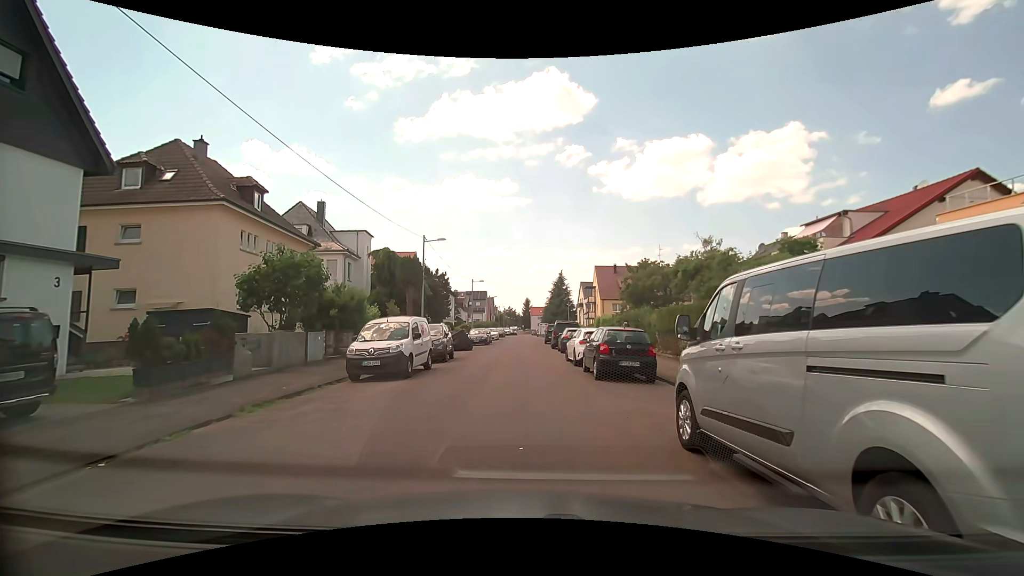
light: Day
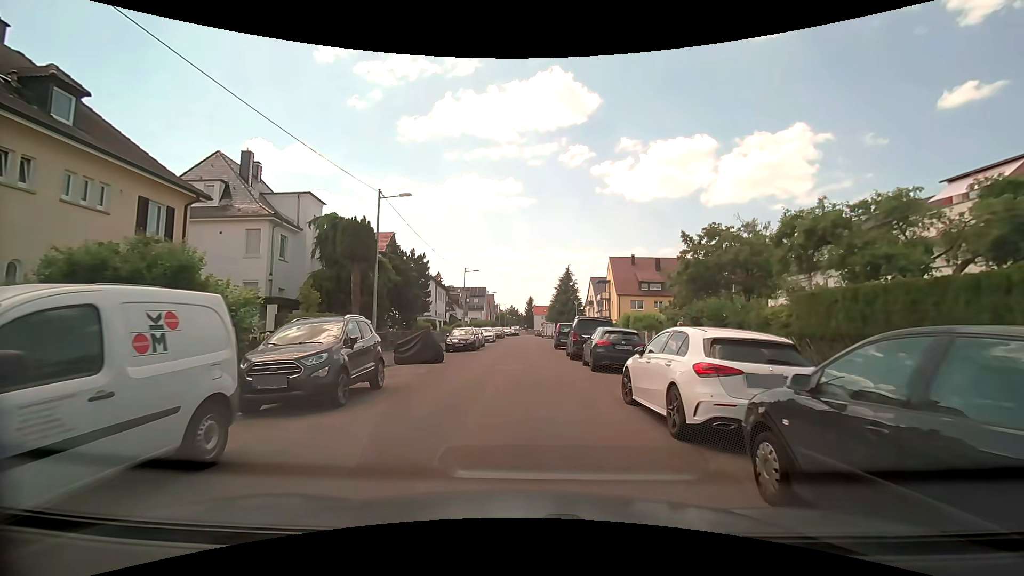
(+0.2, +12.2) m; +1°
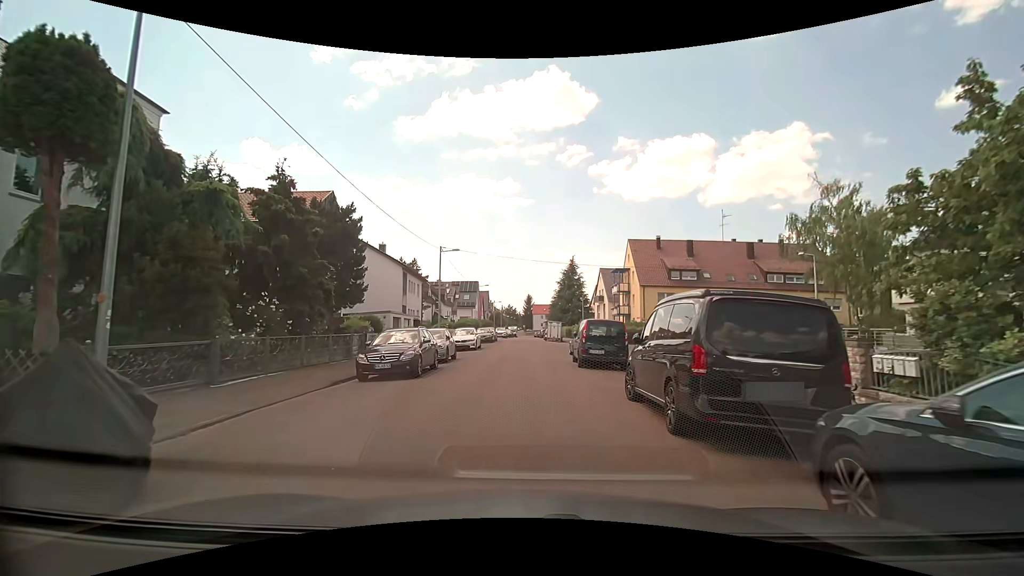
(-0.2, +15.4) m; 0°
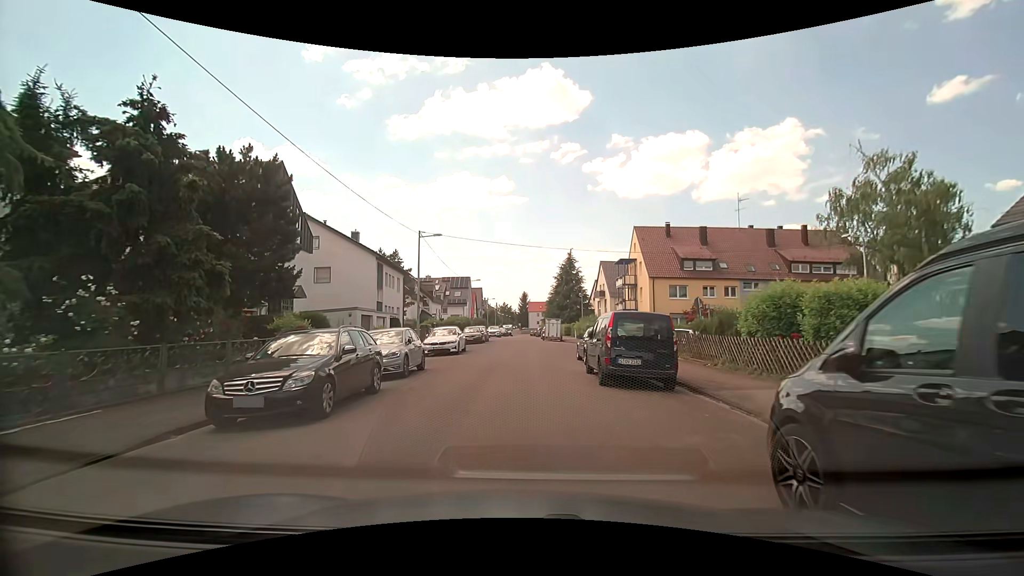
(-0.1, +6.3) m; 0°
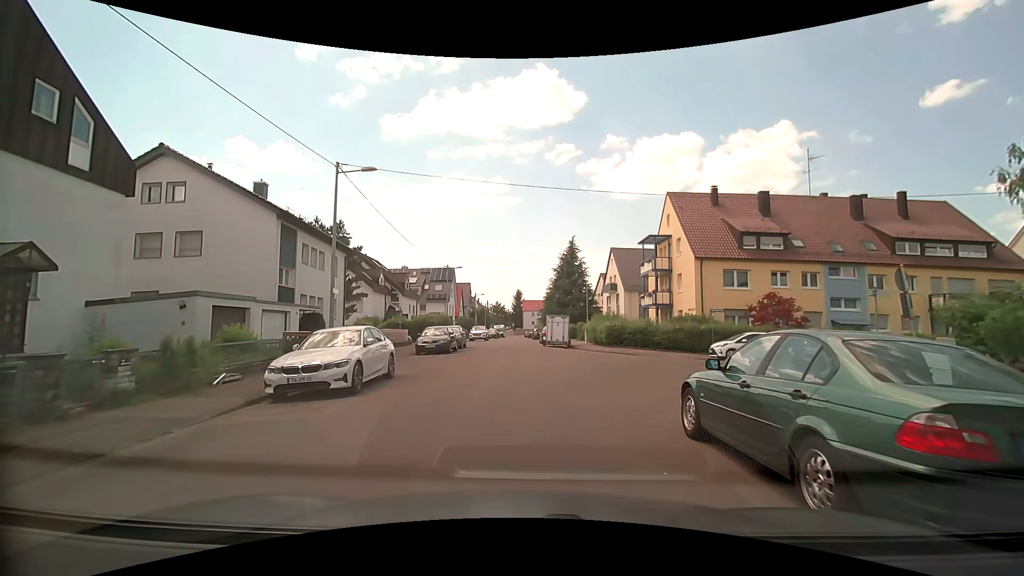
(-0.1, +14.6) m; 0°
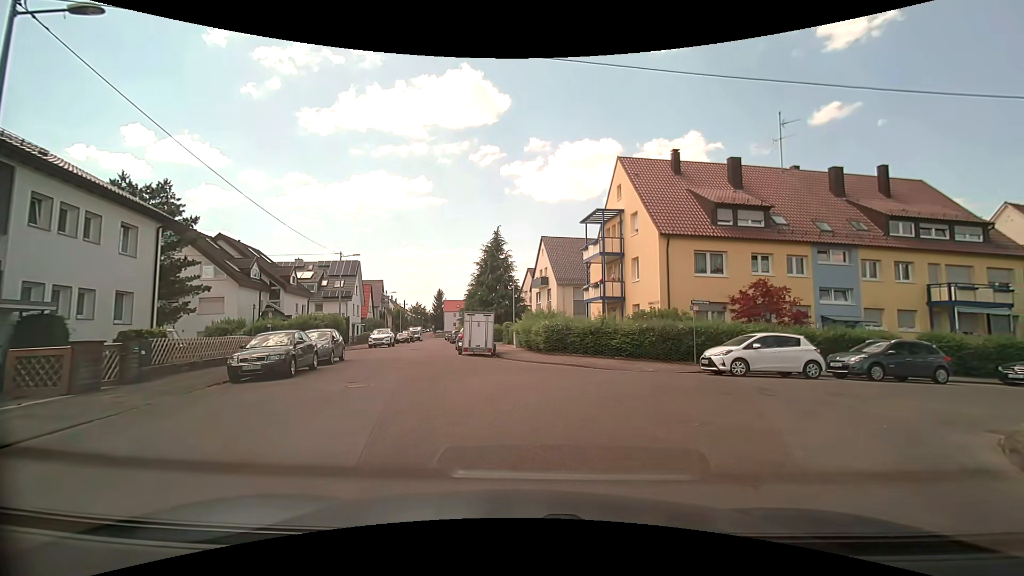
(+0.4, +9.8) m; +8°
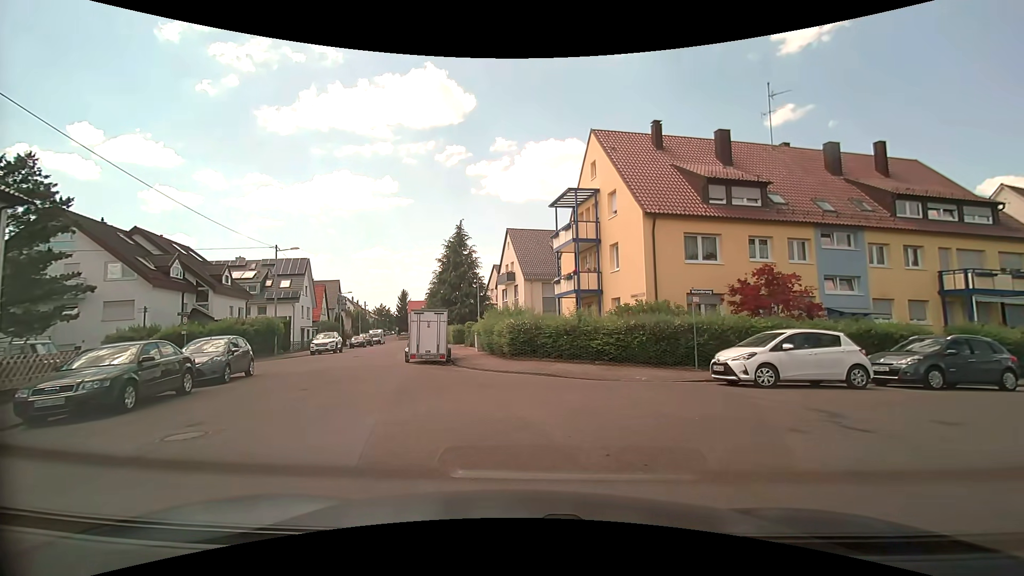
(+0.2, +4.6) m; +2°
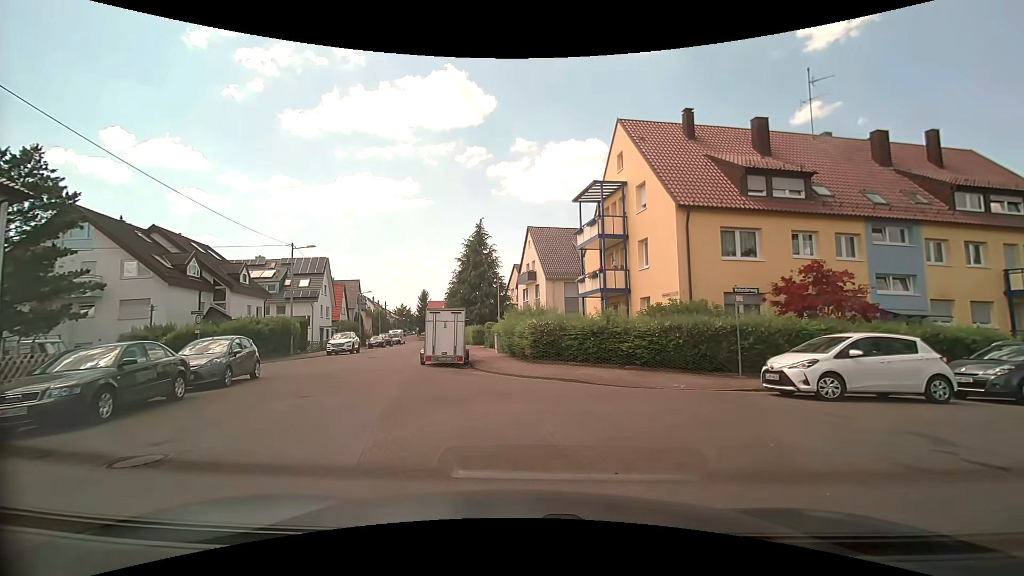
(0.0, +1.4) m; -1°
